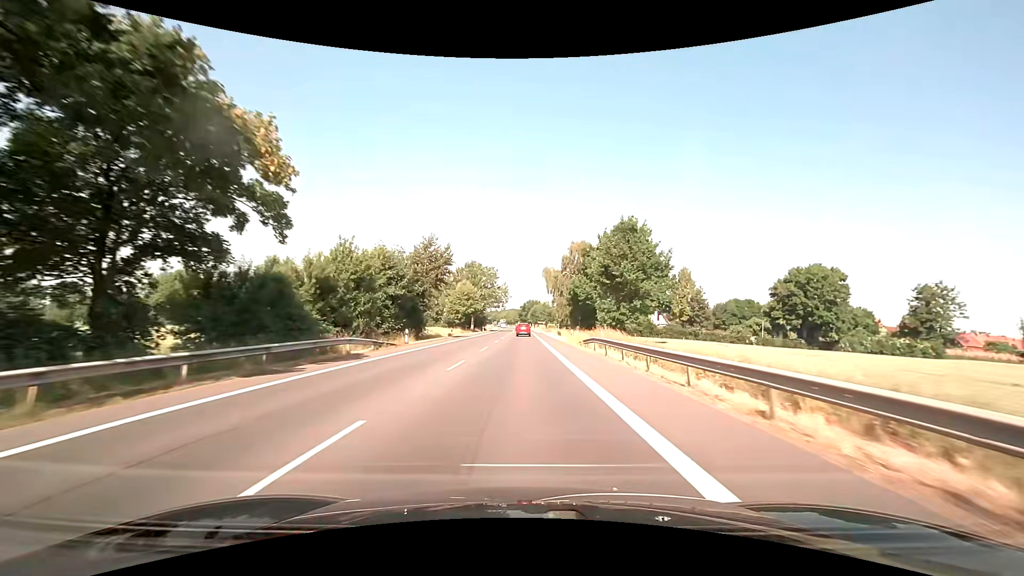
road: primary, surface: asphalt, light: Day
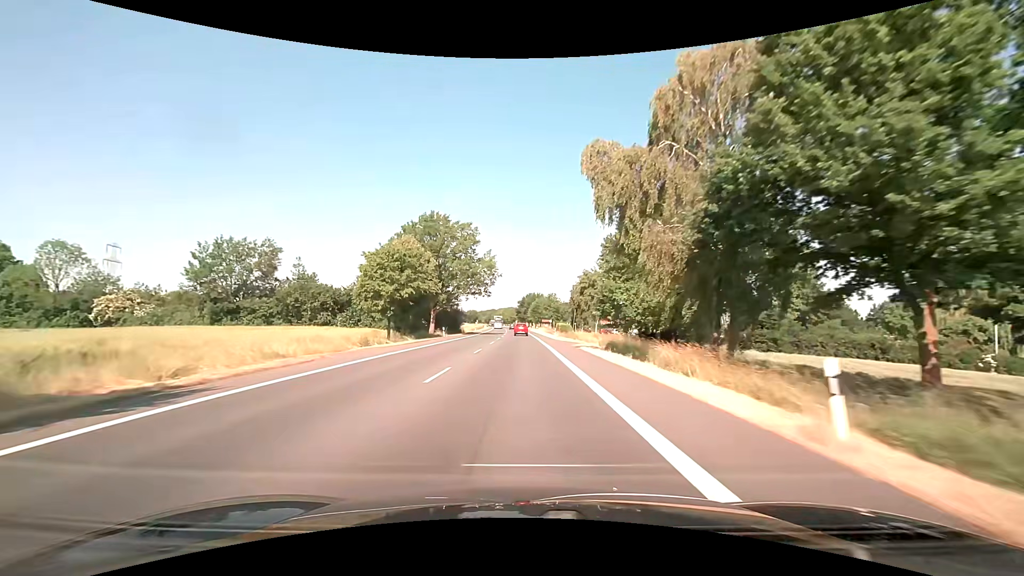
(-0.1, +51.8) m; 0°
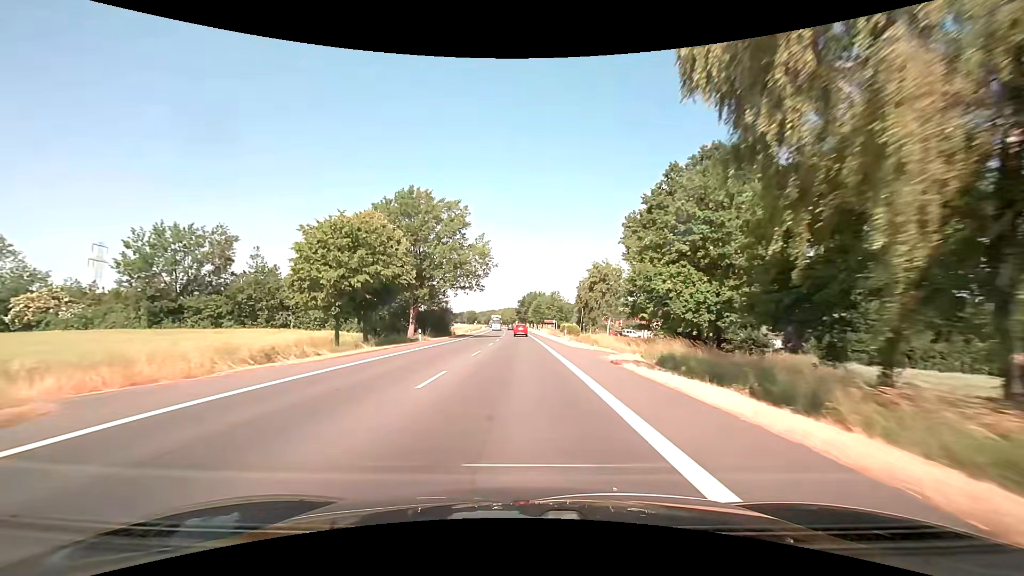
(0.0, +13.0) m; 0°
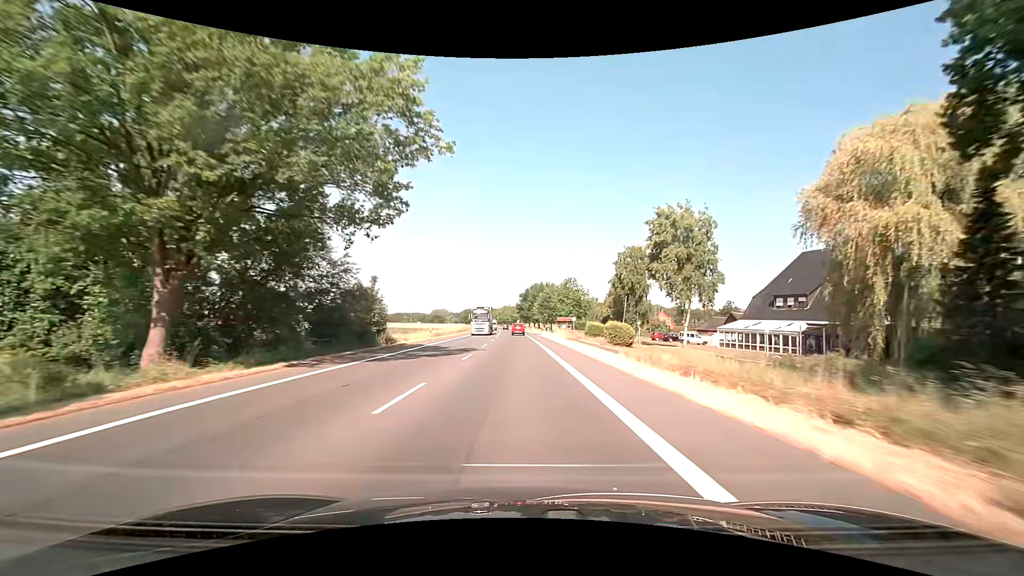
(-0.2, +39.2) m; 0°
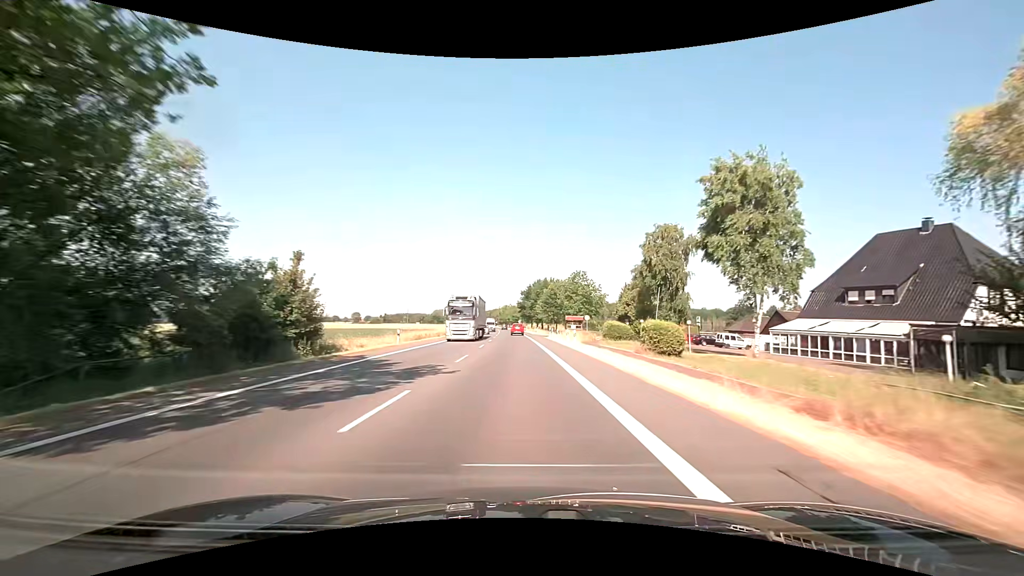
(0.0, +13.5) m; 0°
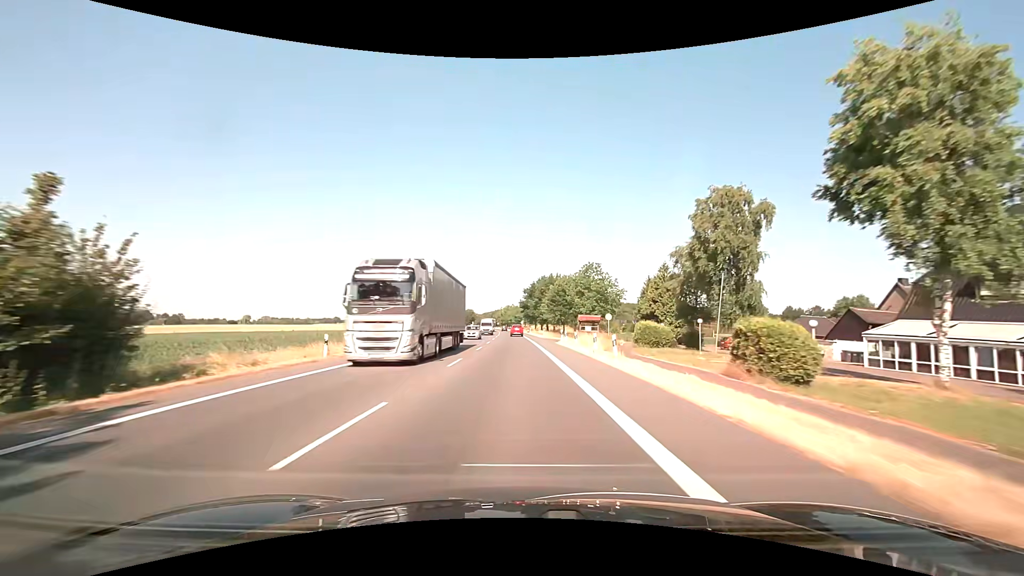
(-0.1, +13.8) m; 0°
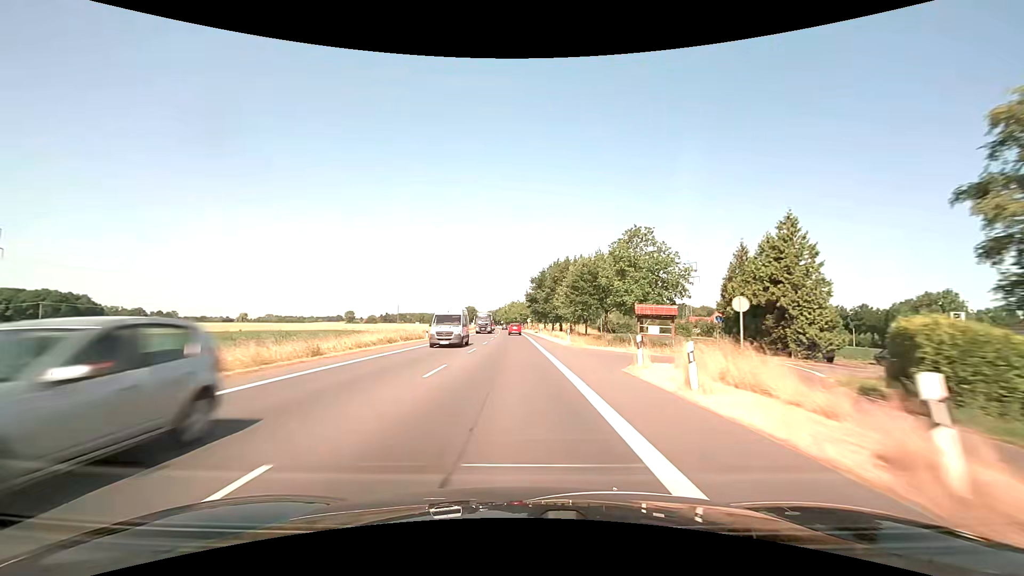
(-0.3, +28.2) m; -1°
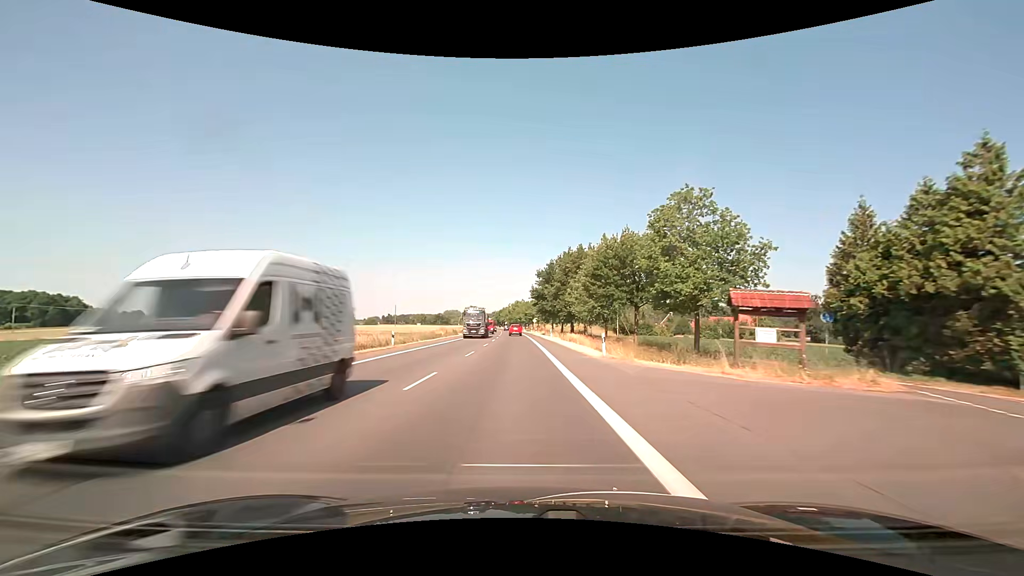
(-0.1, +14.4) m; -1°
(0, +10) (0, +20) (0, +30) (-1, +40) (-1, +50) (-1, +60) (-1, +70) (-2, +80) (-2, +90) (-2, +100) m
